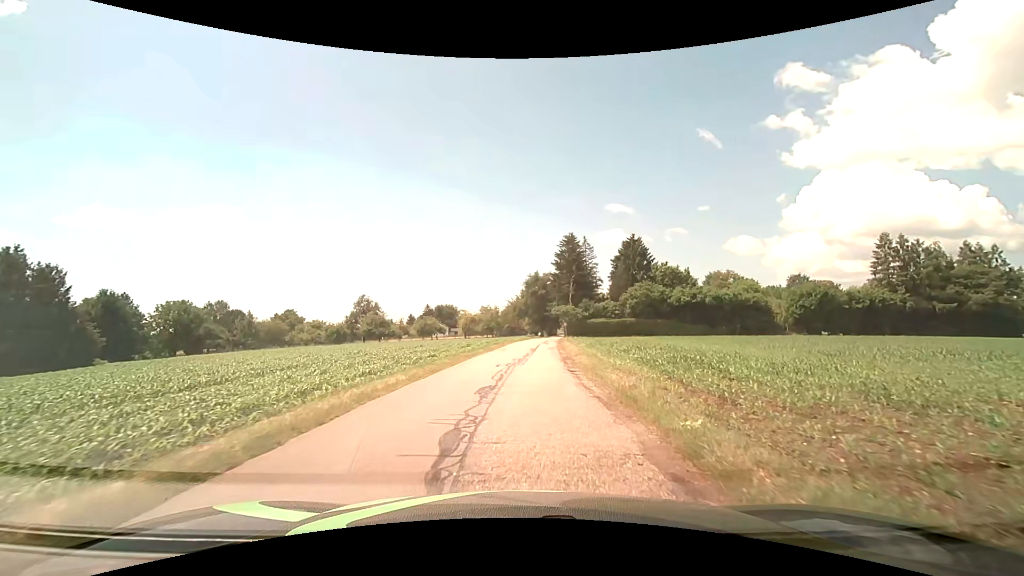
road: unclassified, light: Day
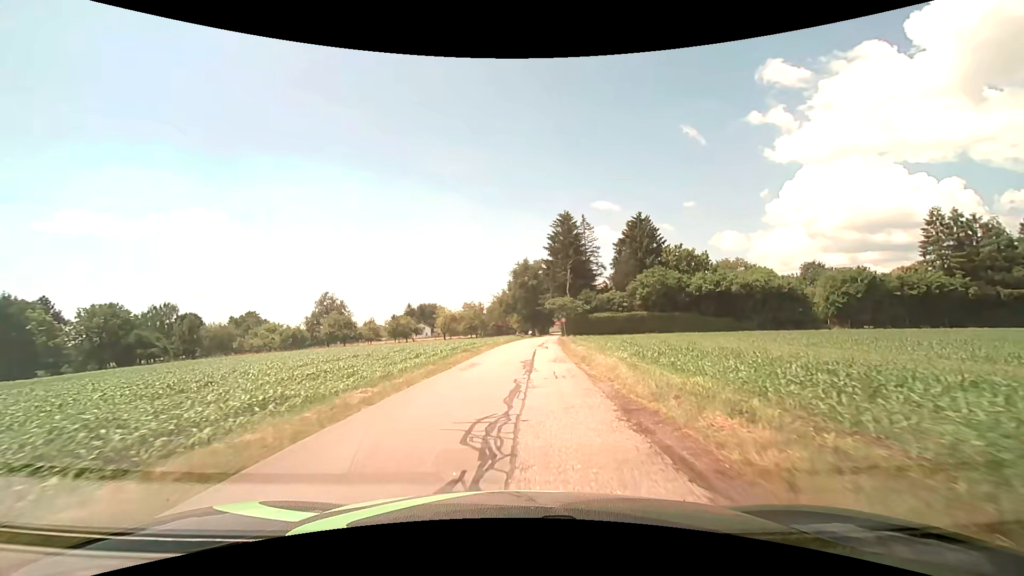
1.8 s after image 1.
(+0.4, +17.3) m; +2°
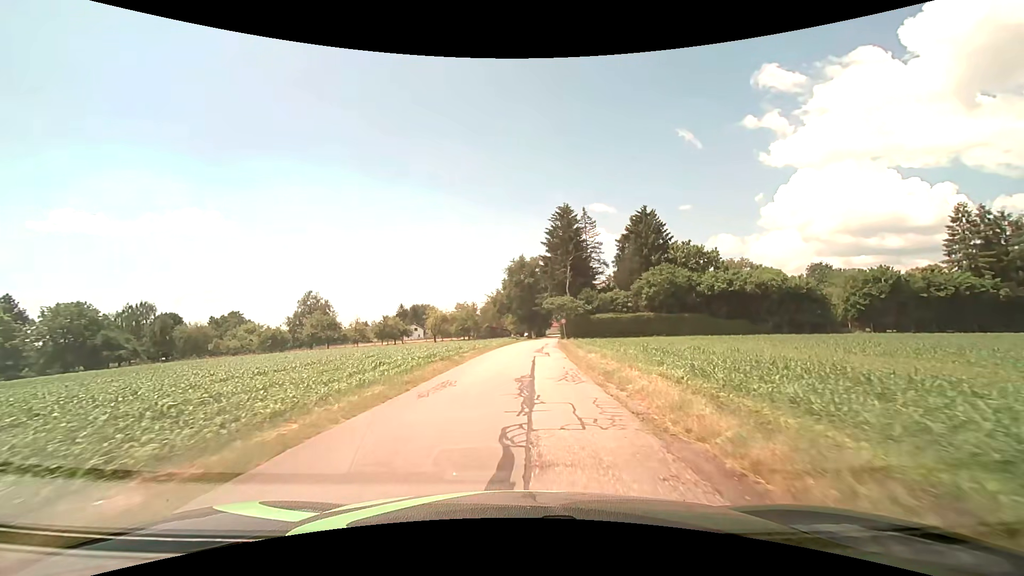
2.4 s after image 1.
(+0.1, +6.5) m; +1°
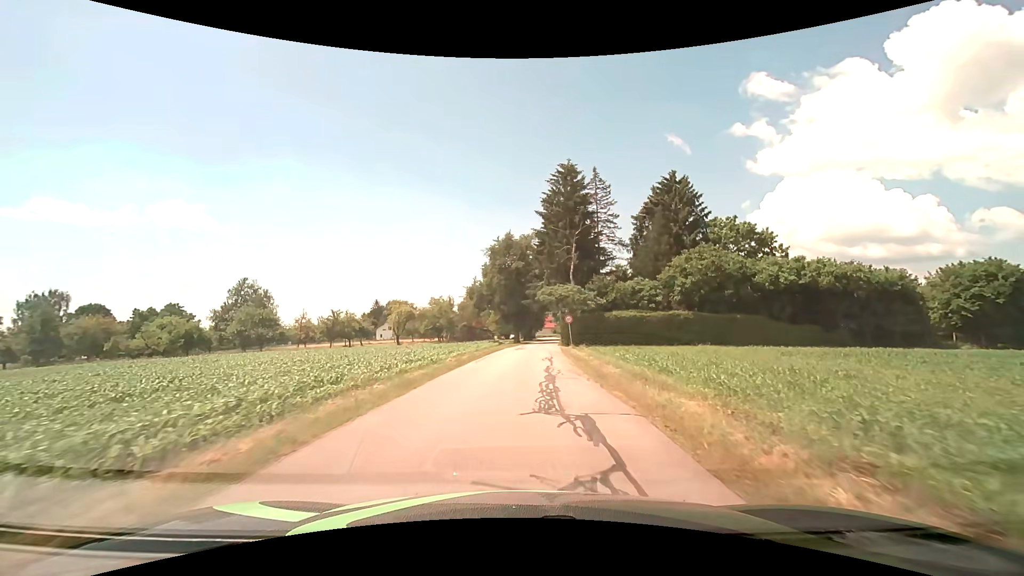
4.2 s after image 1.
(+0.2, +20.6) m; +1°
(0, +10) (0, +20) (+1, +30) (+1, +40) (+2, +50) (+3, +60) (+4, +70) (+5, +80) (+7, +90) (+8, +100) m
